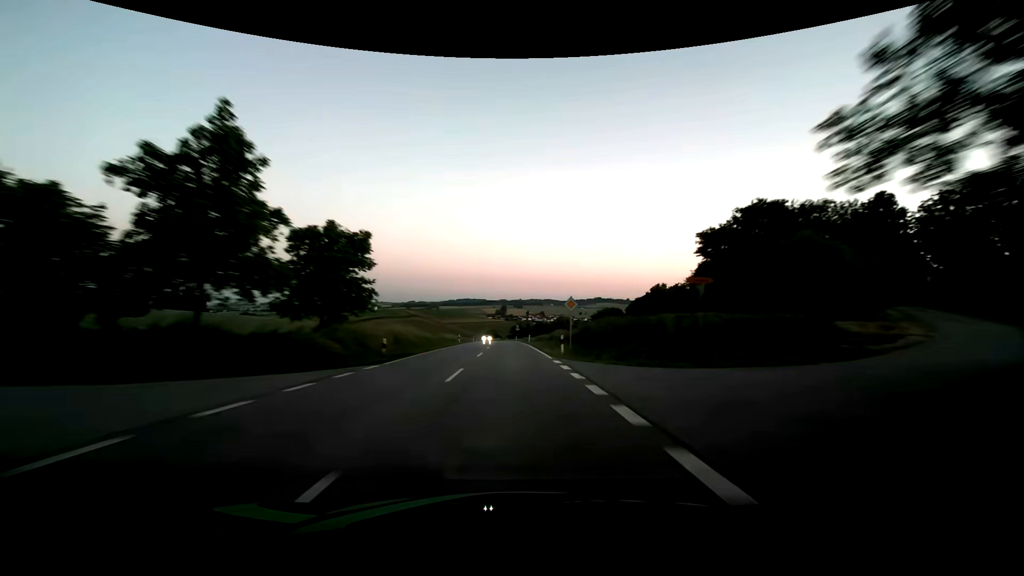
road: secondary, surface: asphalt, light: Dusk
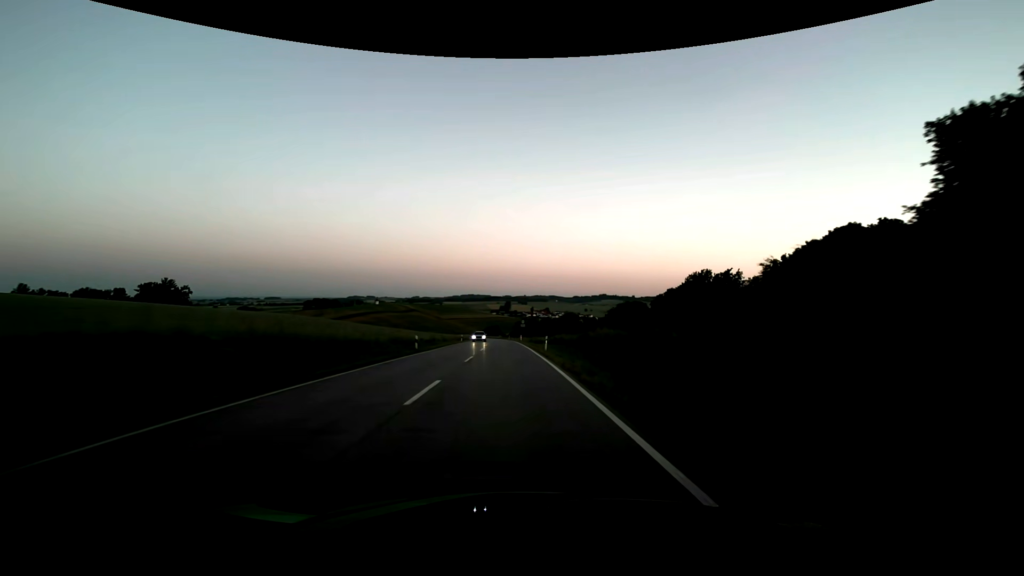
(-0.2, +27.5) m; -1°
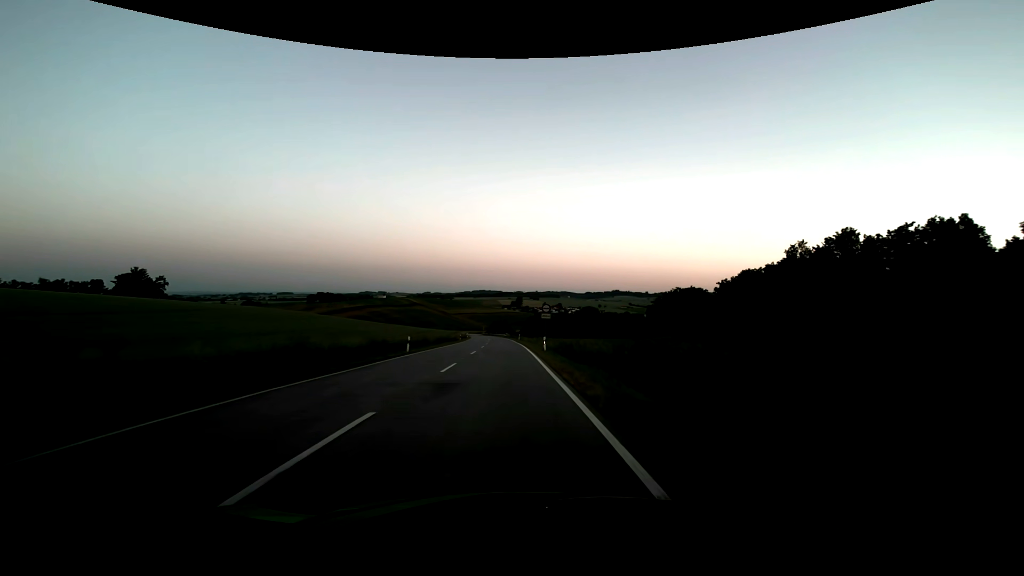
(-0.4, +40.8) m; -1°
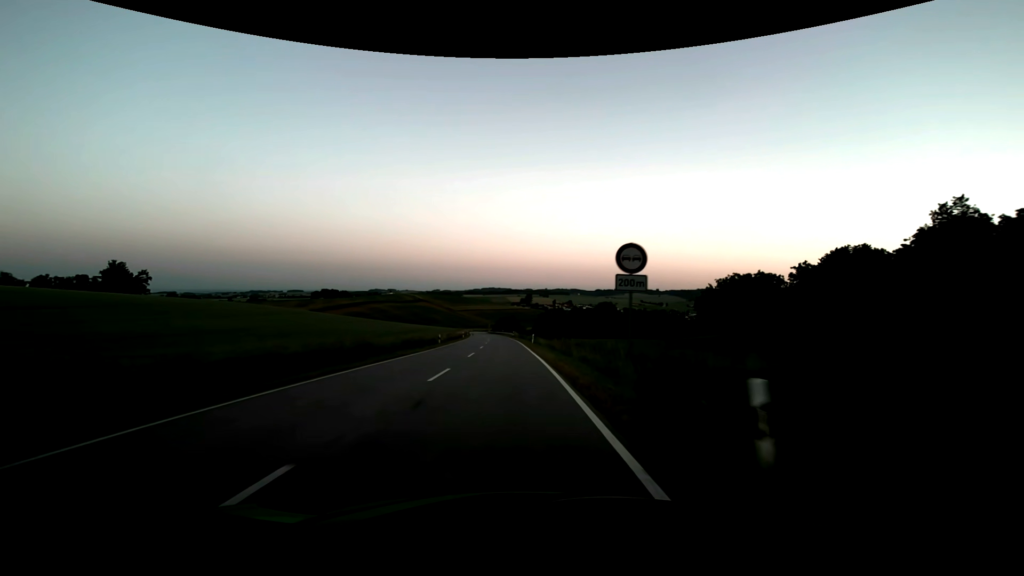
(-0.2, +26.8) m; -1°
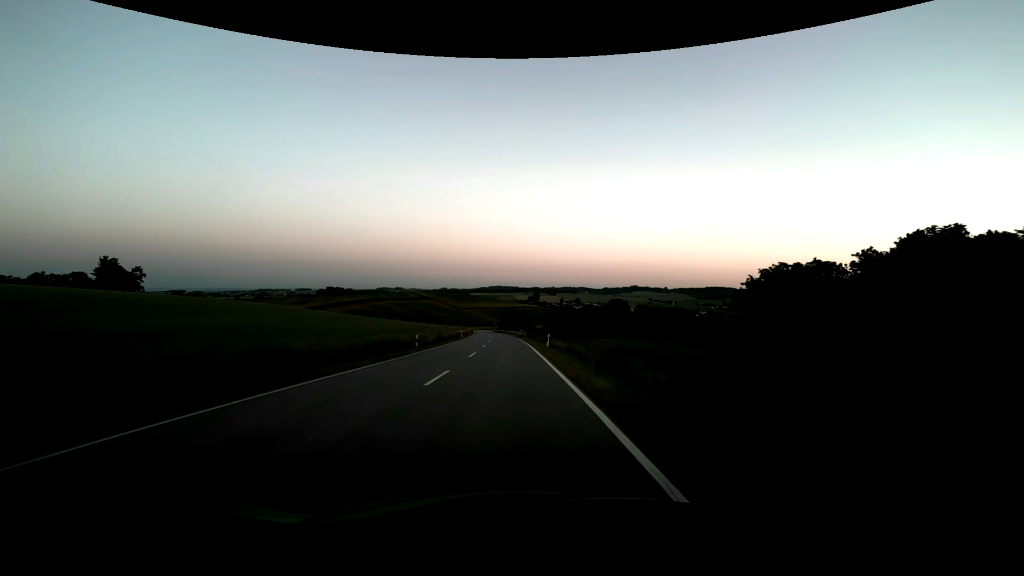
(-0.1, +13.3) m; -1°
